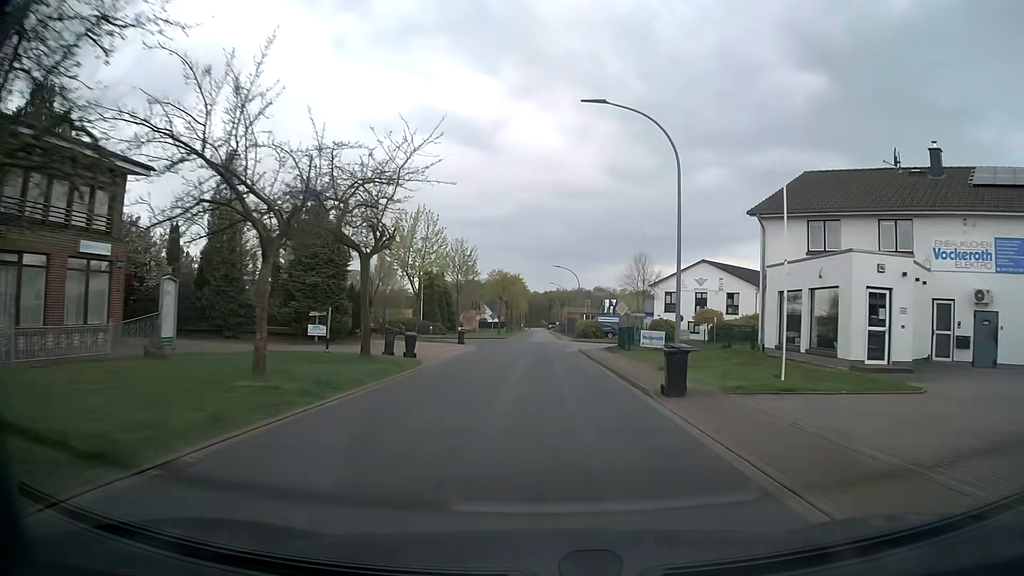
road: residential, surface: asphalt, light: Day
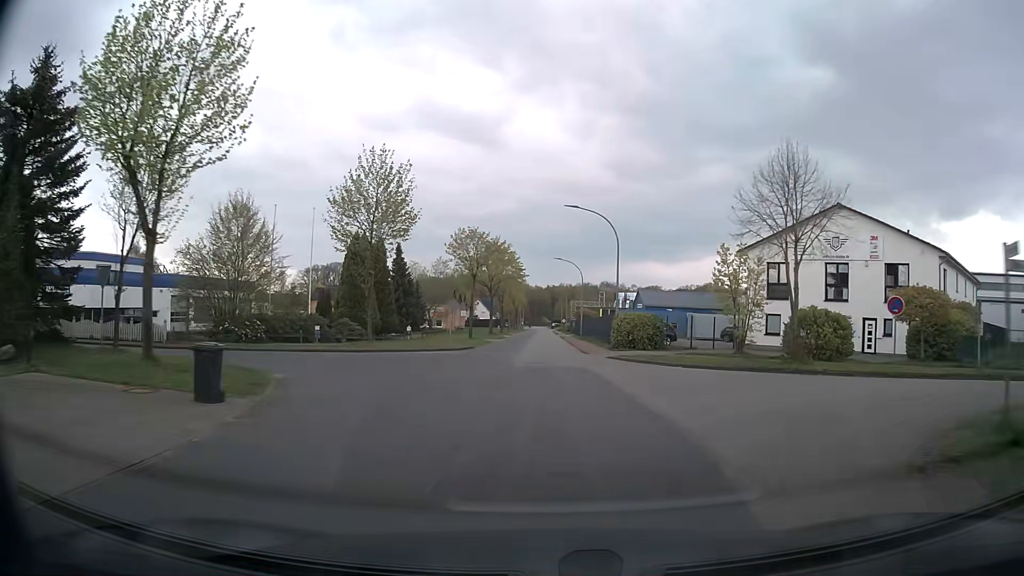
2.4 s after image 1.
(0.0, +34.8) m; 0°
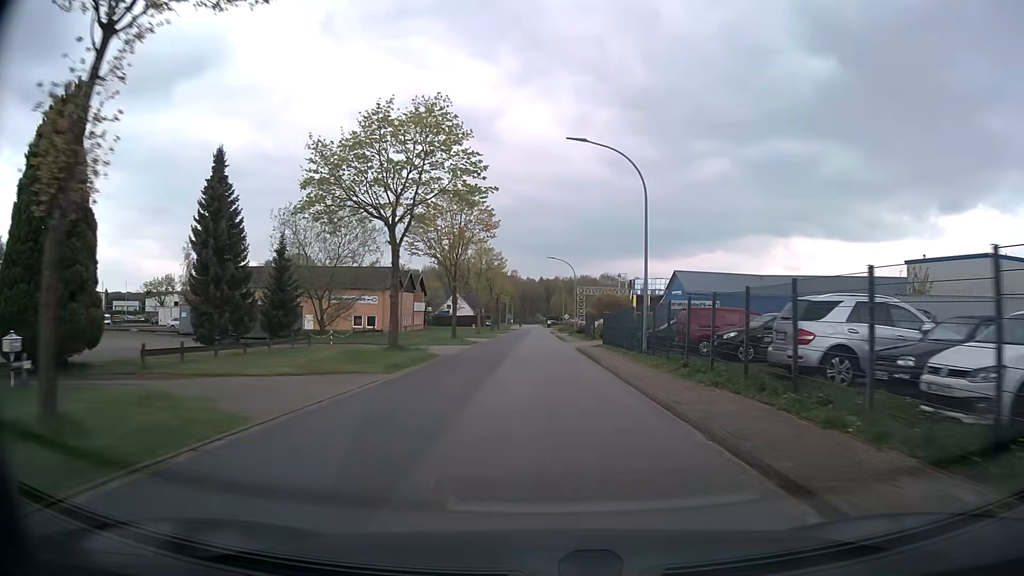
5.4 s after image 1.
(+0.3, +43.0) m; +1°
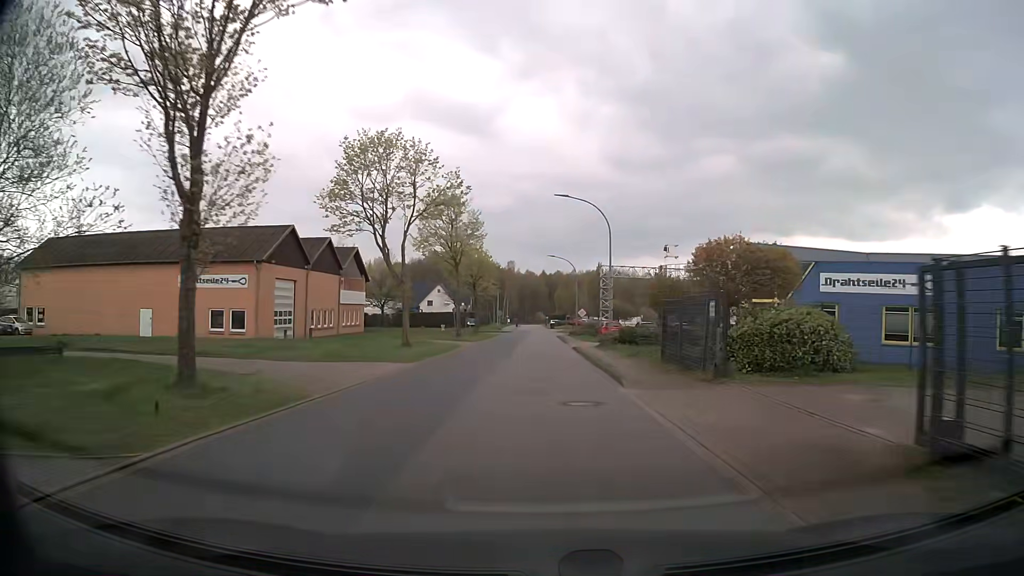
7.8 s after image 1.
(+0.1, +33.3) m; 0°
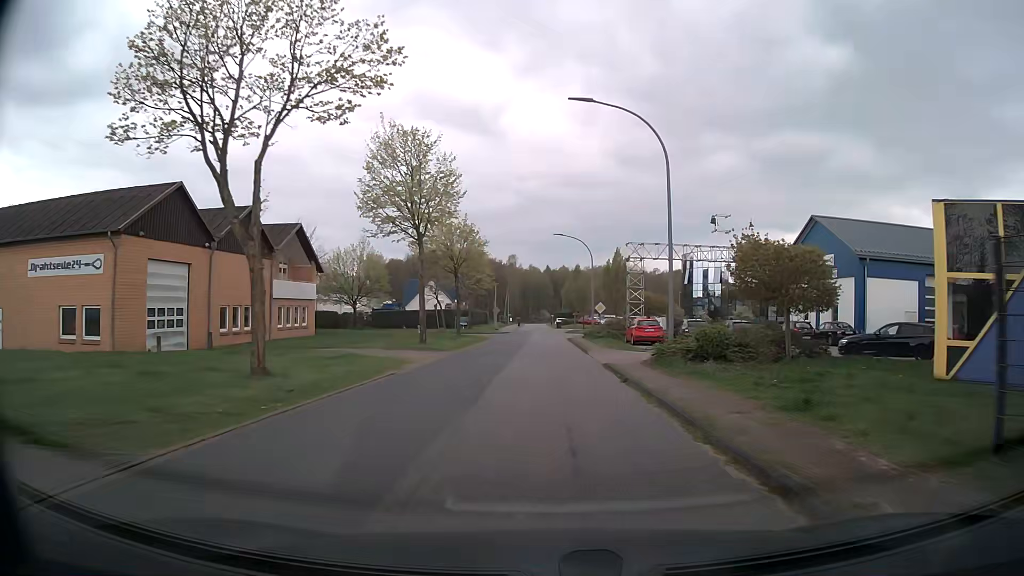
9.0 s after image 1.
(0.0, +15.1) m; -1°
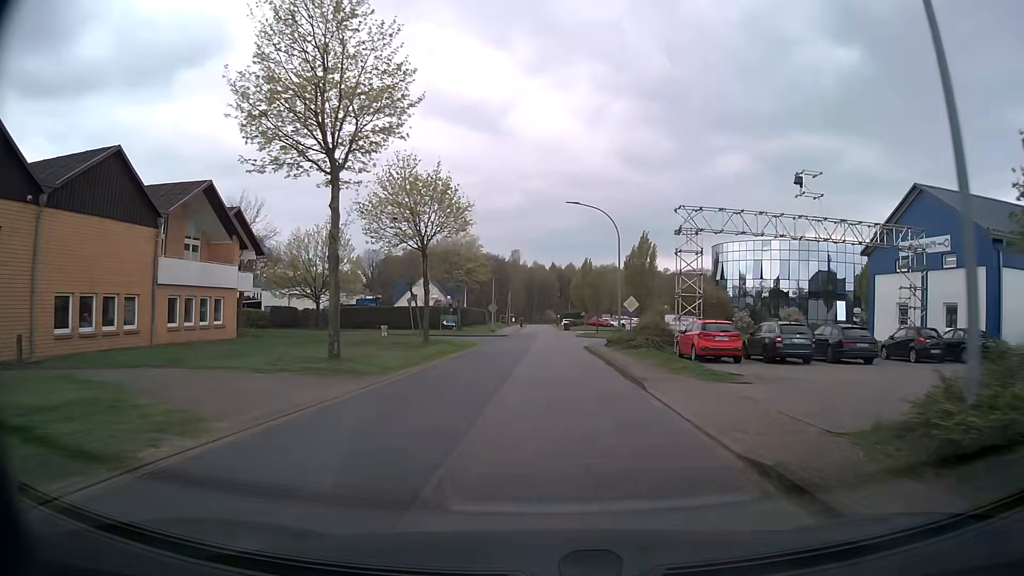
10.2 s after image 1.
(0.0, +13.8) m; 0°
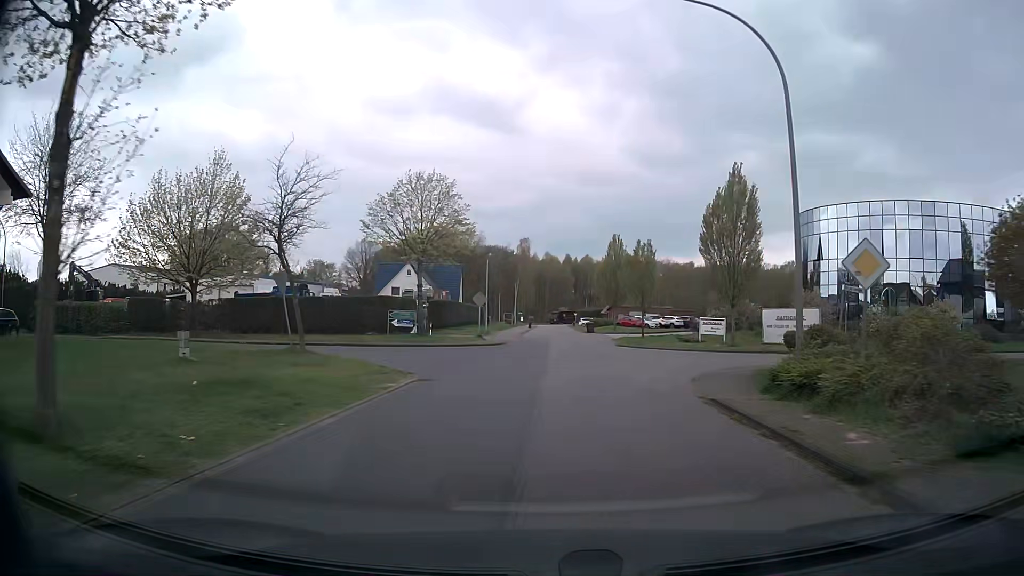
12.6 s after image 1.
(-0.1, +24.1) m; 0°
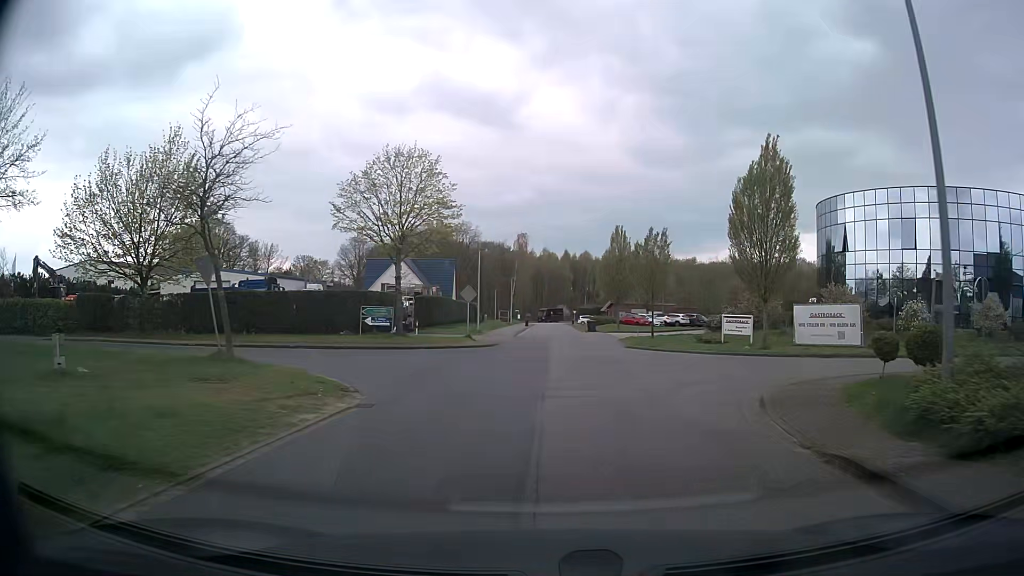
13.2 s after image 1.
(0.0, +4.9) m; -1°
(+1, +10) (+6, +18) (+16, +21) (+25, +21) (+35, +19) (+43, +13) (+51, +6) (+58, -1) (+65, -8) (+72, -15) m
